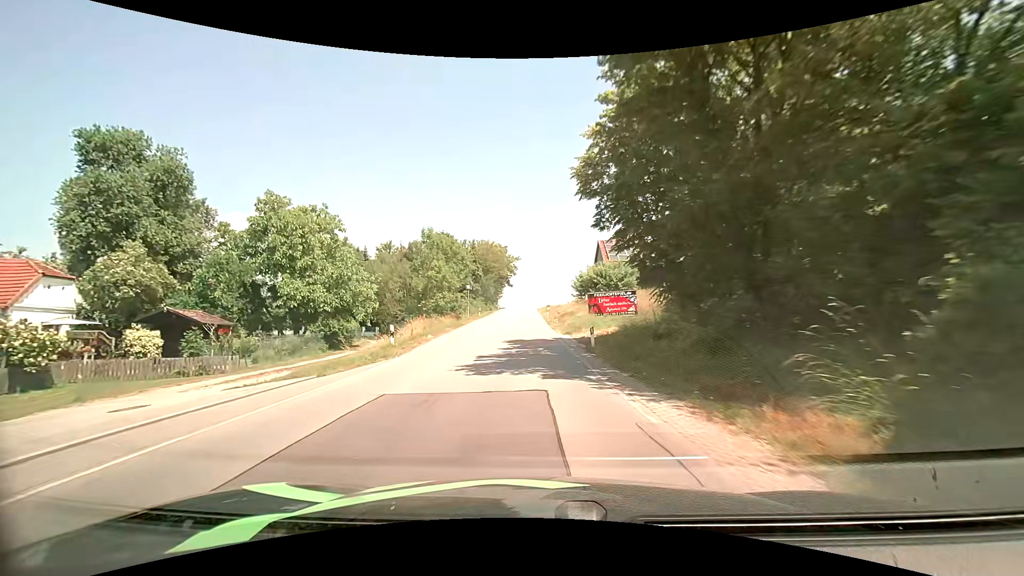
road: secondary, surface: asphalt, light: Day
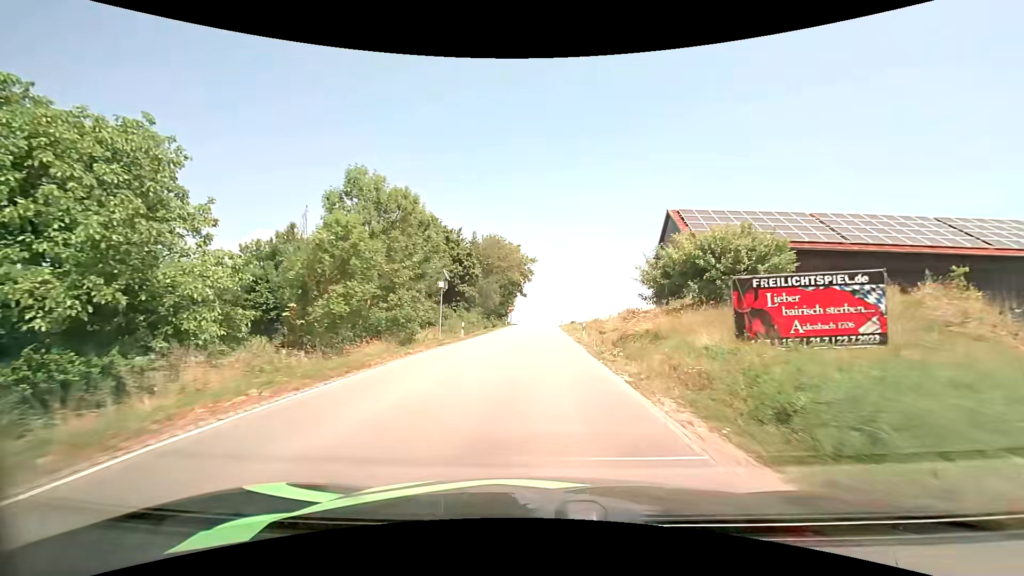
(-0.8, +23.6) m; -2°
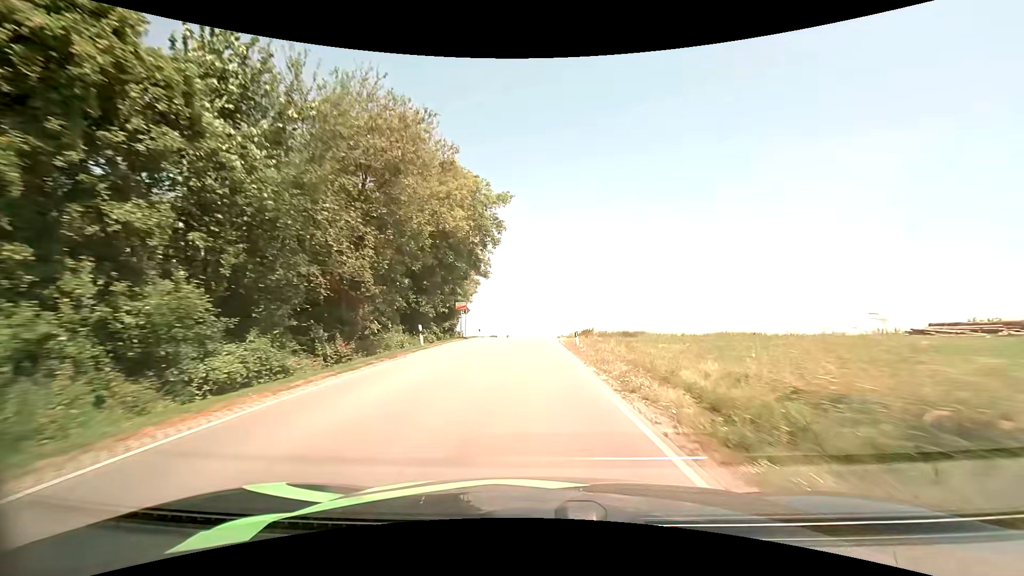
(+0.4, +42.4) m; +2°
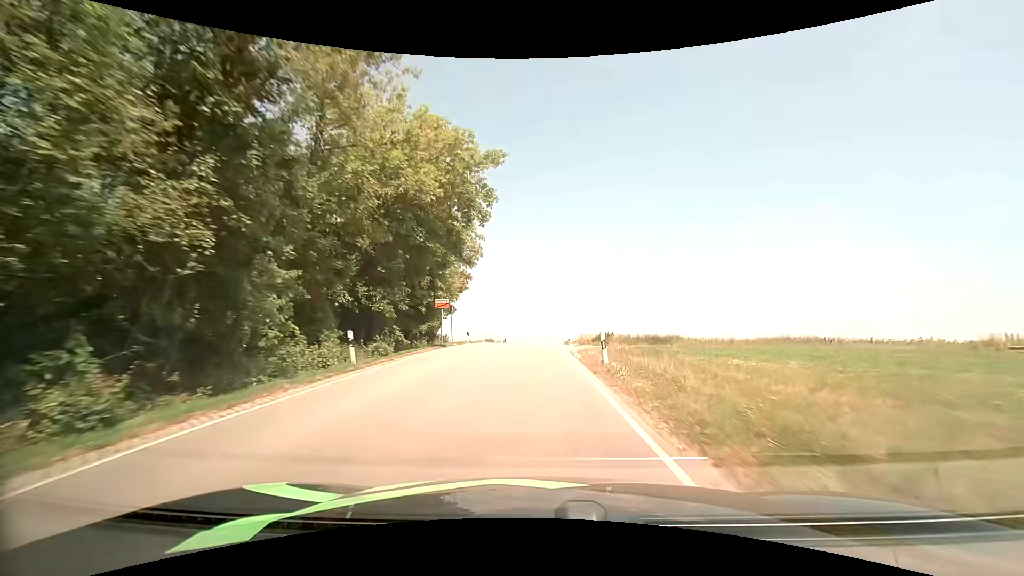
(0.0, +9.2) m; 0°
(0, +10) (0, +20) (0, +30) (0, +40) (0, +50) (+1, +60) (+2, +70) (+3, +80) (+5, +90) (+7, +99) m
